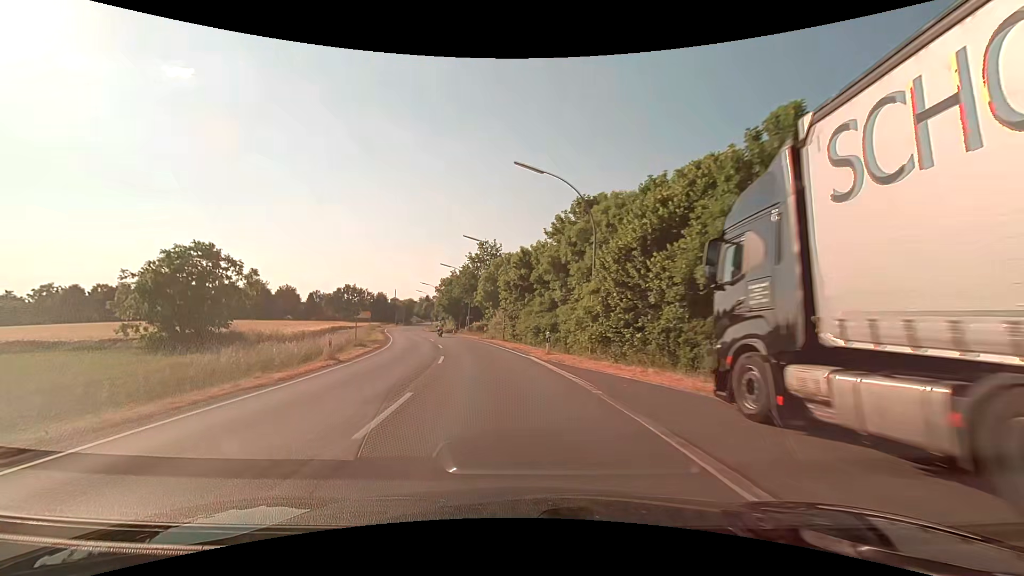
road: secondary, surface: asphalt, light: Day
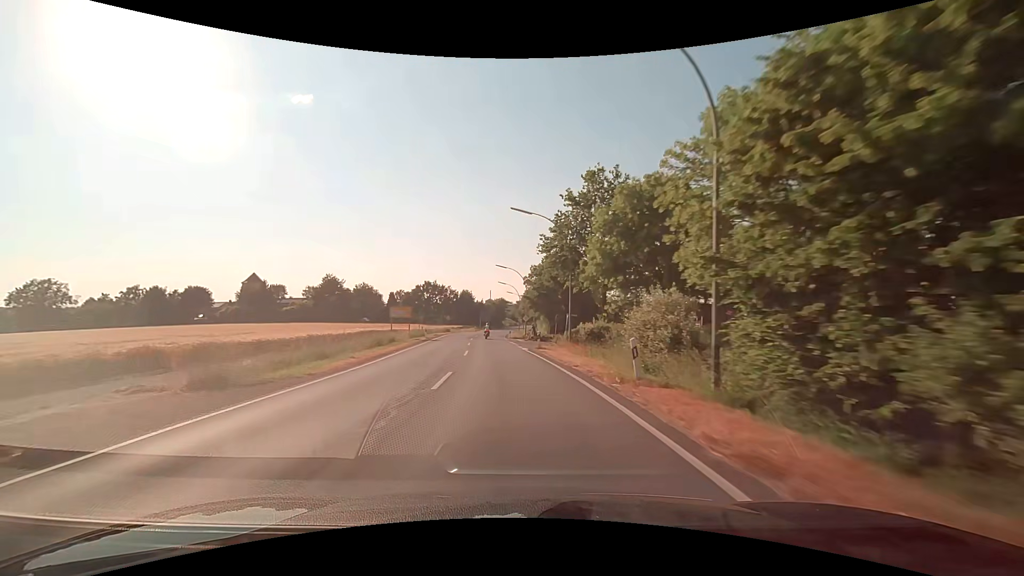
(-3.2, +32.2) m; -12°
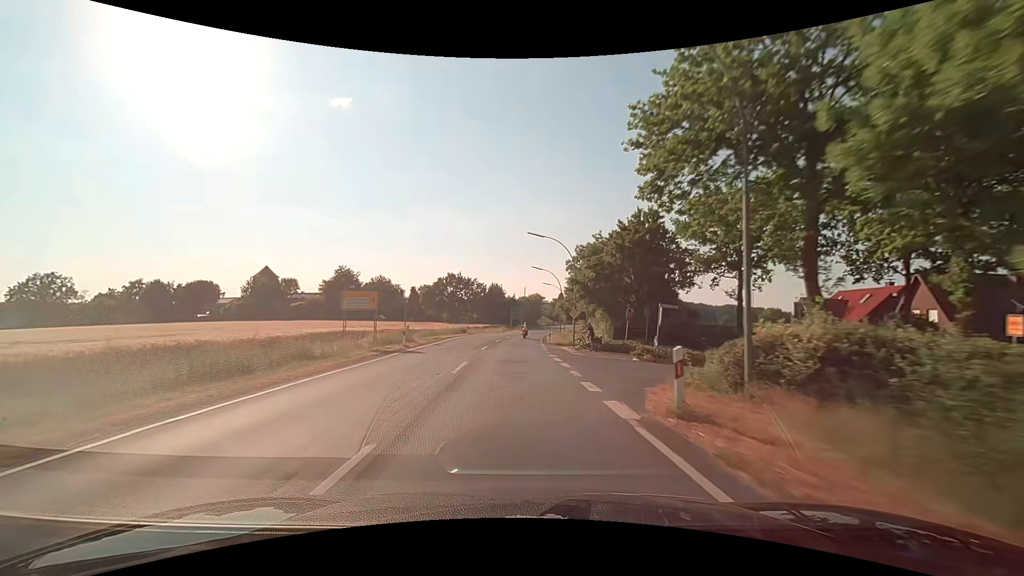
(-0.6, +21.4) m; -3°
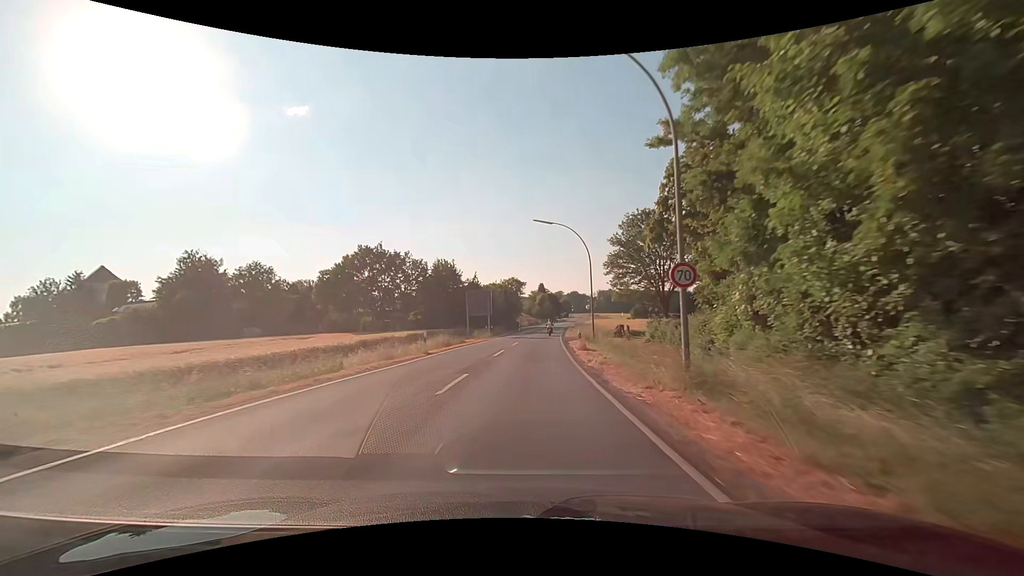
(+0.1, +53.3) m; +2°
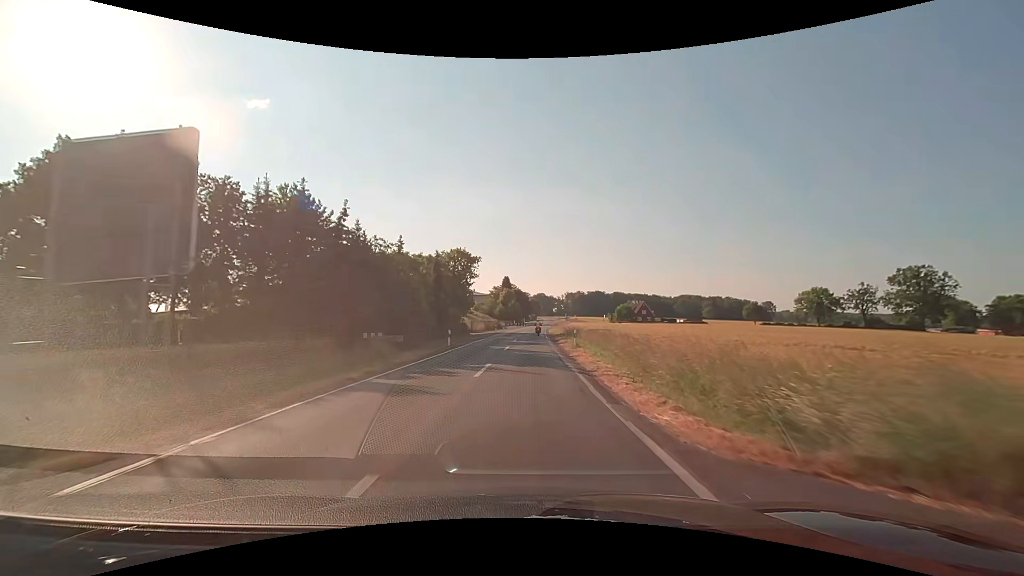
(+1.9, +42.4) m; +5°
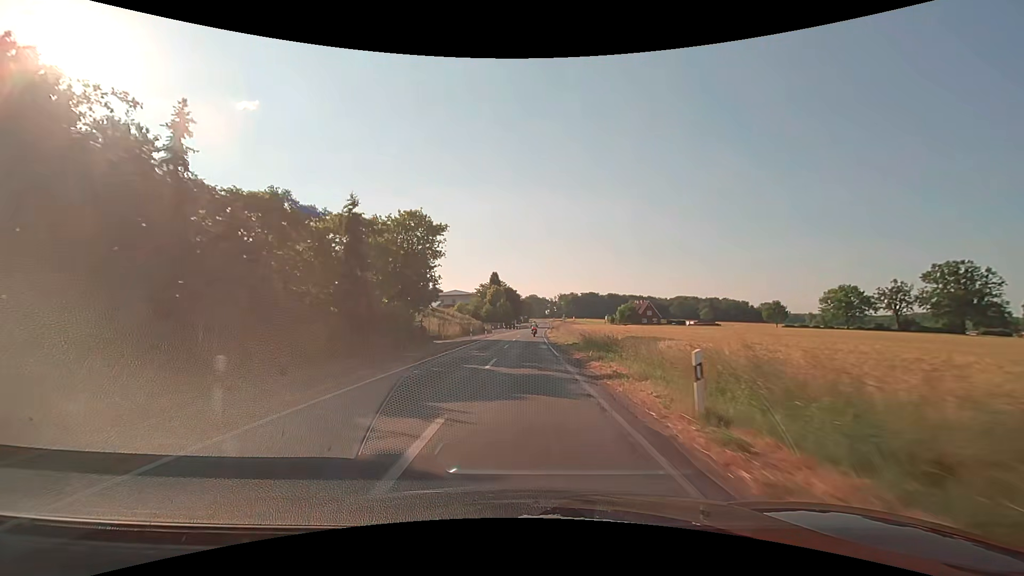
(+0.1, +21.2) m; +1°
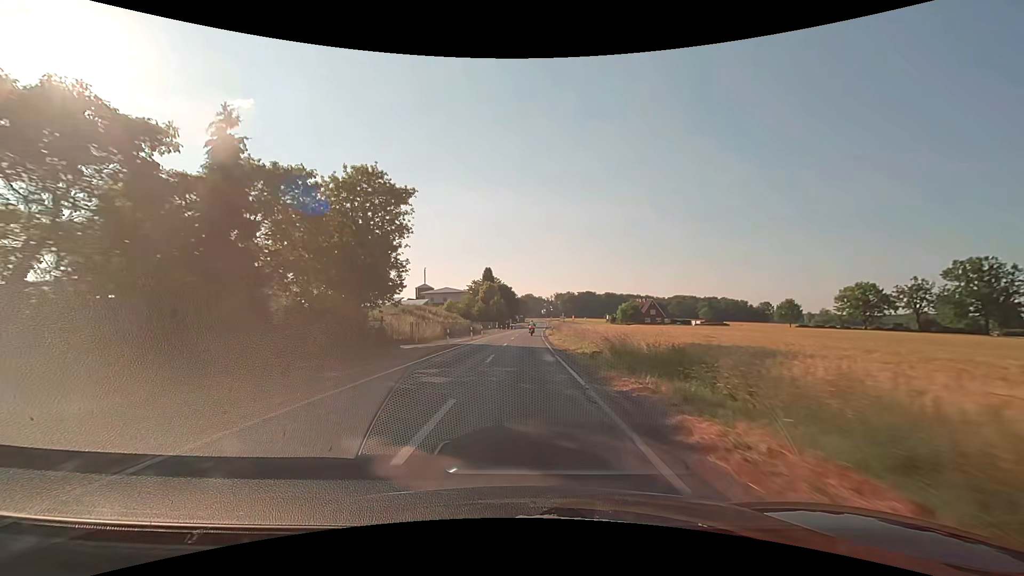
(0.0, +10.6) m; +1°
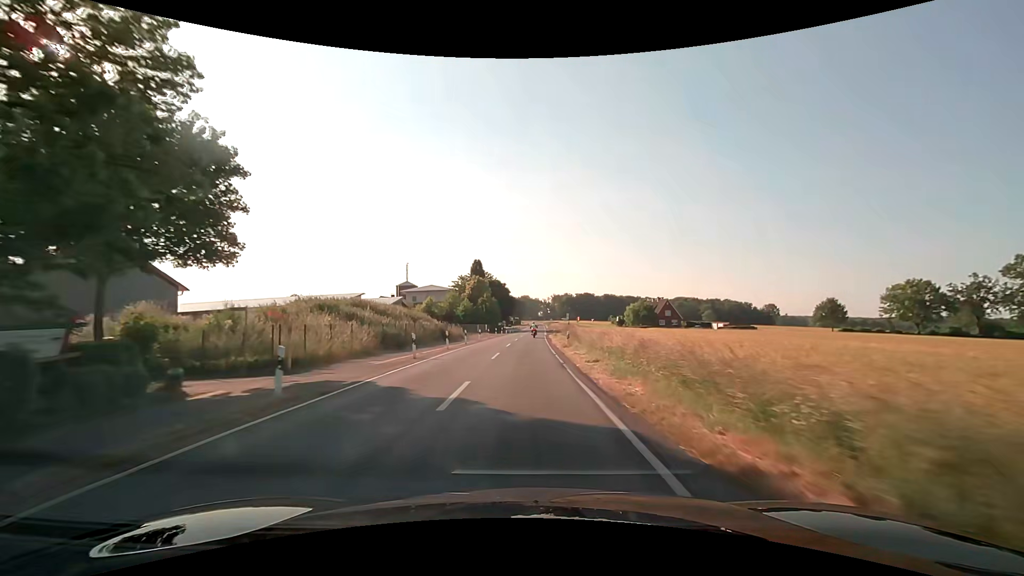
(+0.1, +21.2) m; 0°
(0, +10) (0, +20) (0, +30) (0, +40) (+1, +50) (+1, +60) (+2, +70) (+2, +80) (+2, +90) (+3, +100) m
